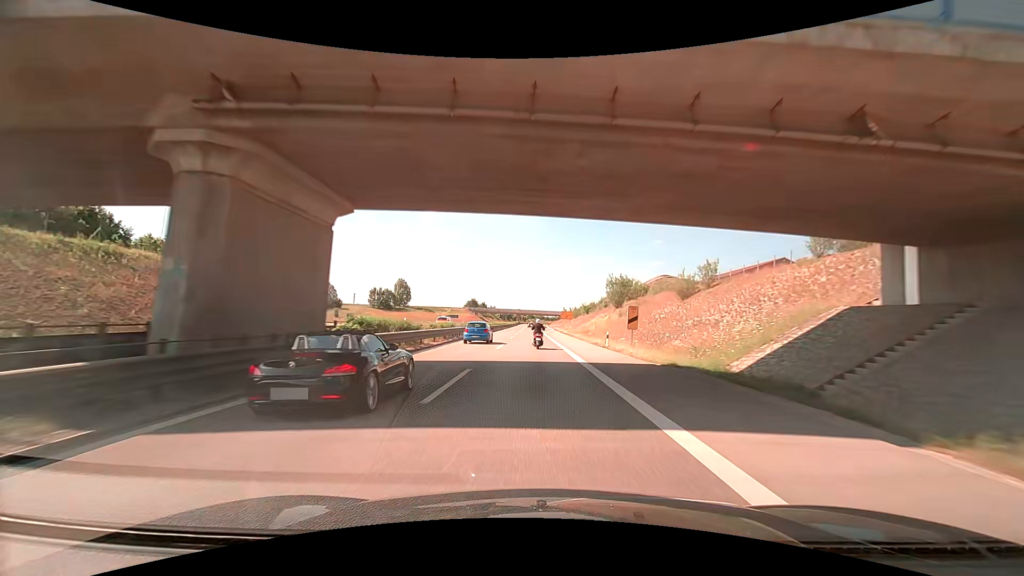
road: trunk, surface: asphalt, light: Day
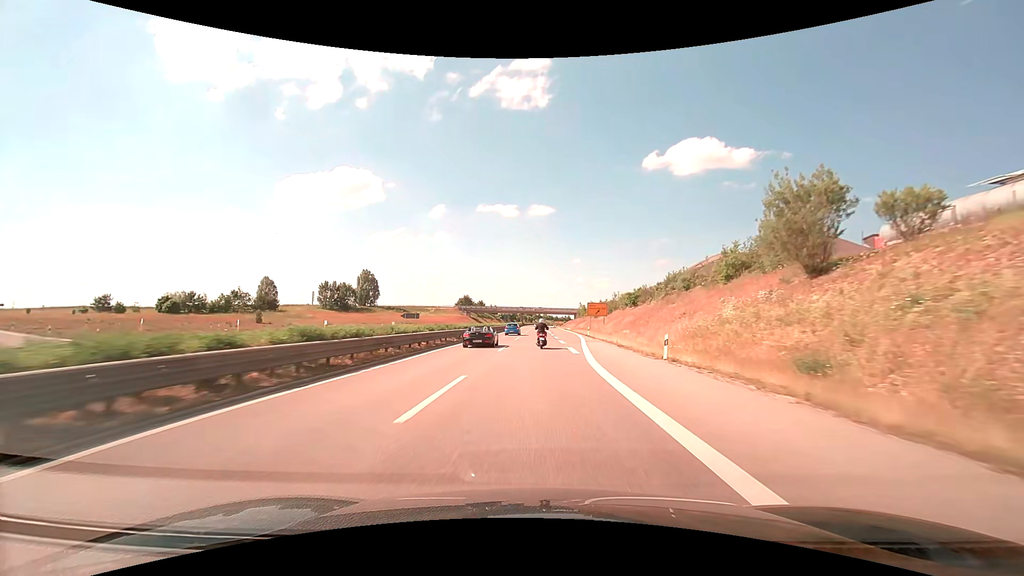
(-0.7, +55.2) m; -1°
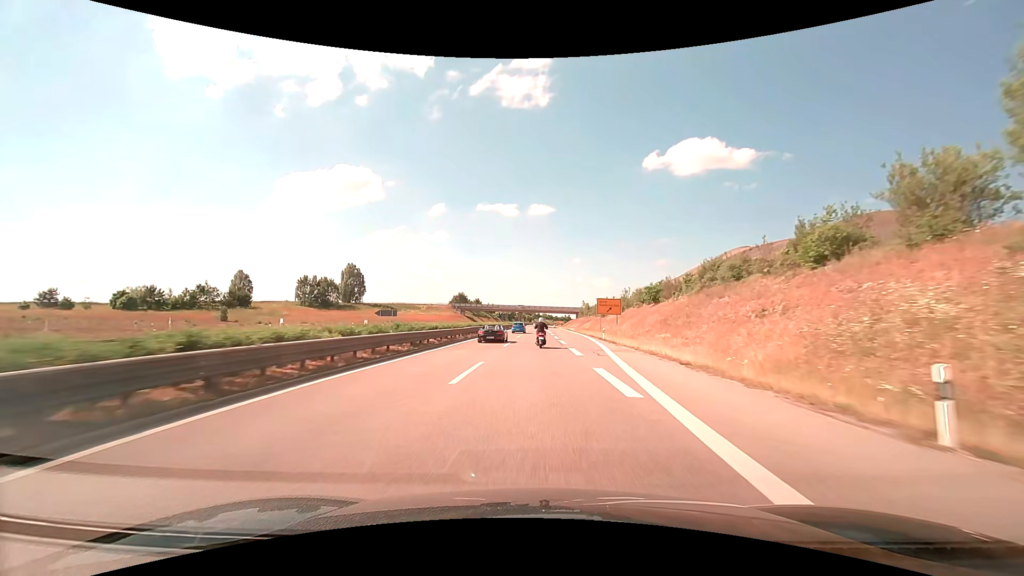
(0.0, +13.7) m; 0°
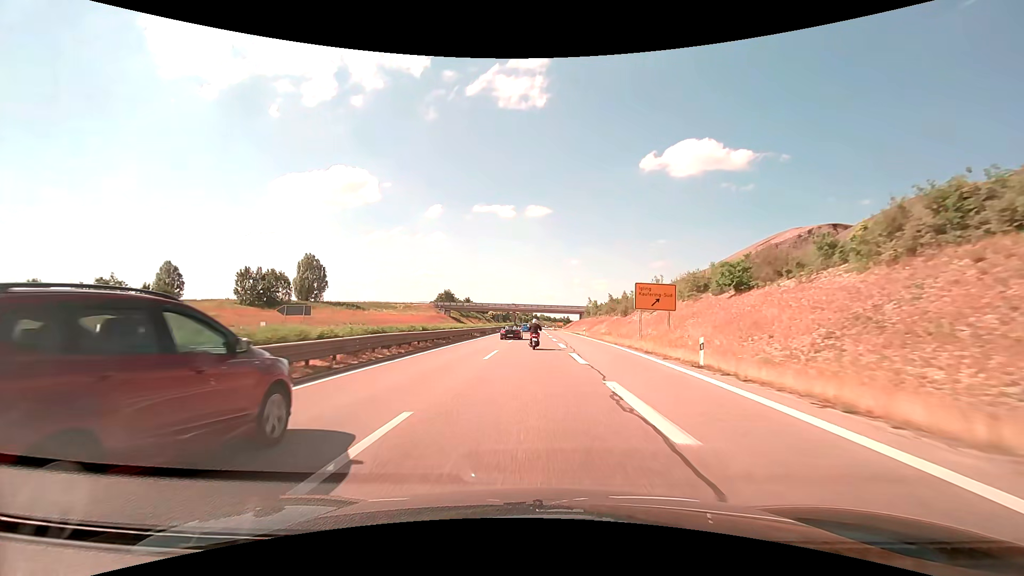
(+0.1, +27.4) m; +1°
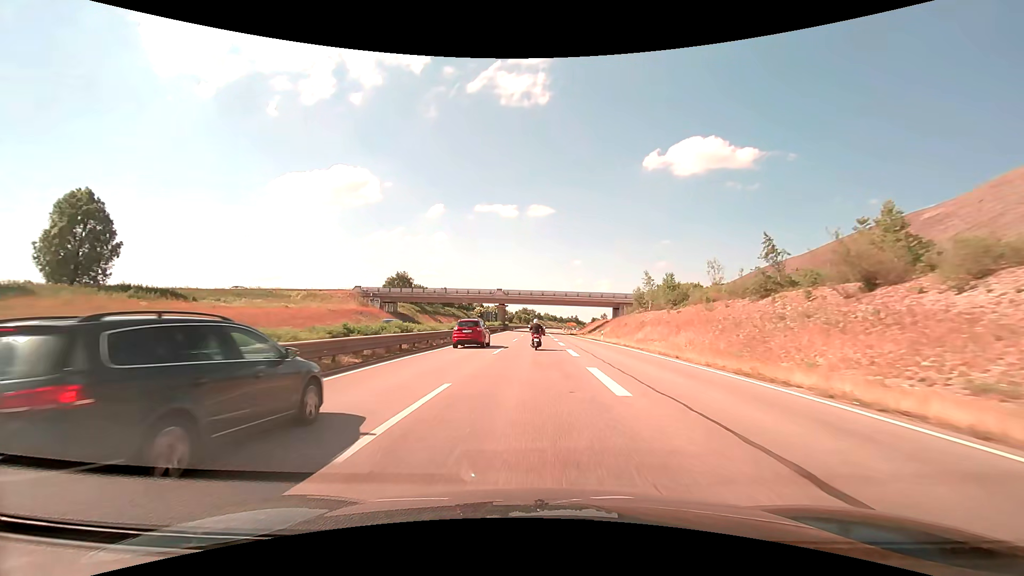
(-0.2, +68.1) m; 0°
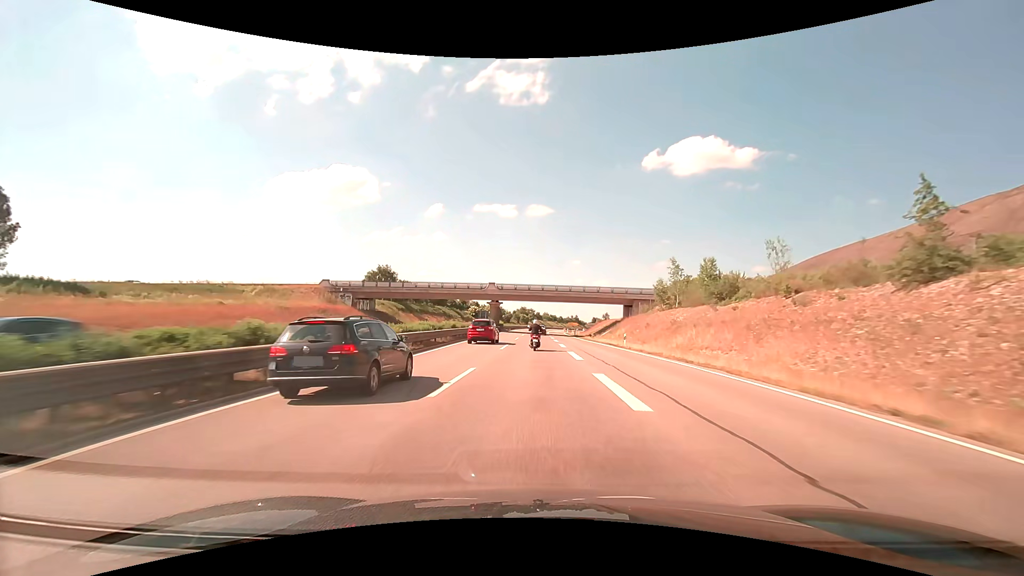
(0.0, +13.5) m; 0°
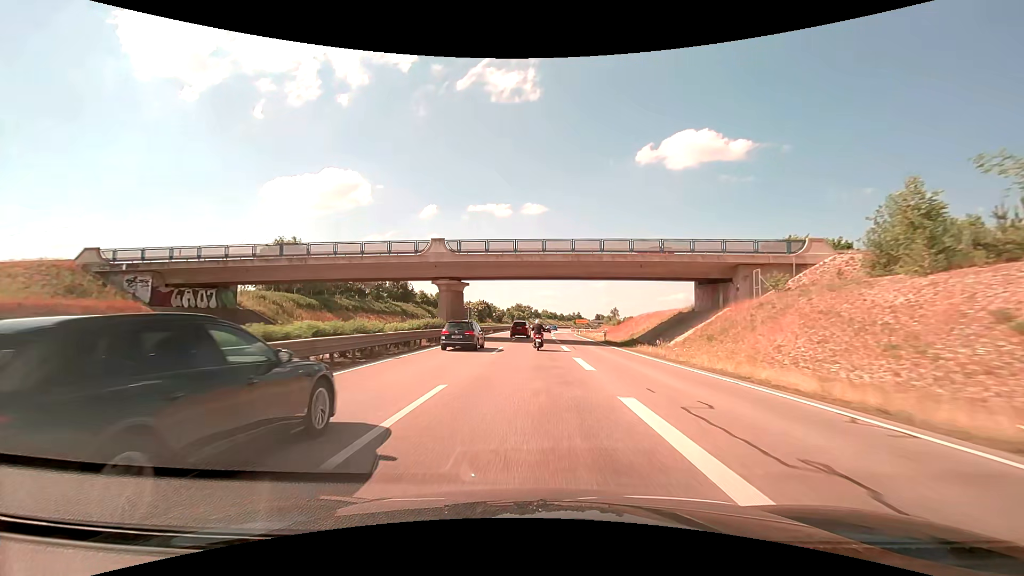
(+0.2, +40.5) m; 0°
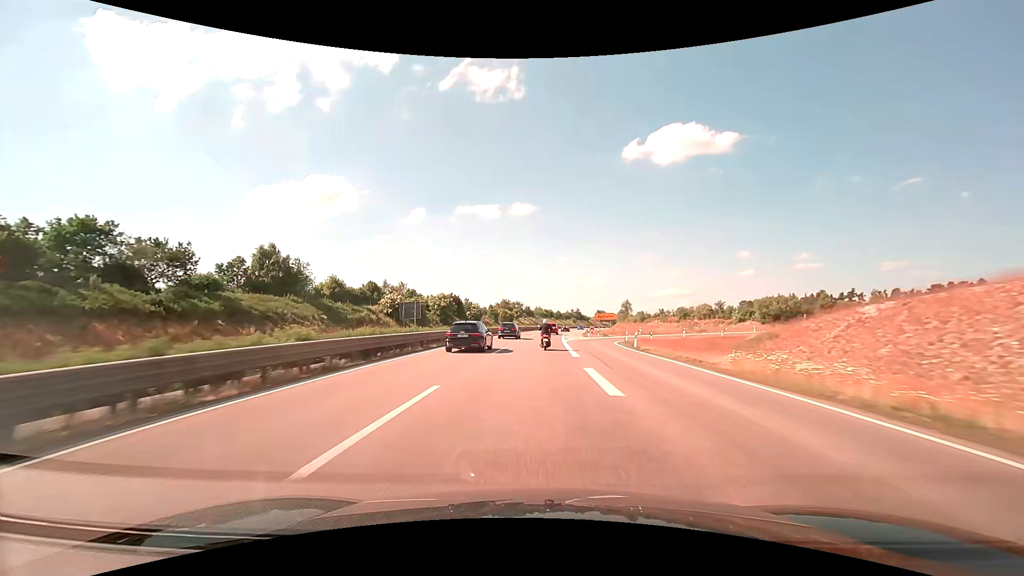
(+0.2, +53.9) m; 0°
(0, +10) (0, +20) (+1, +30) (+1, +40) (+1, +50) (+2, +60) (+2, +70) (+3, +80) (+4, +90) (+5, +100) m
